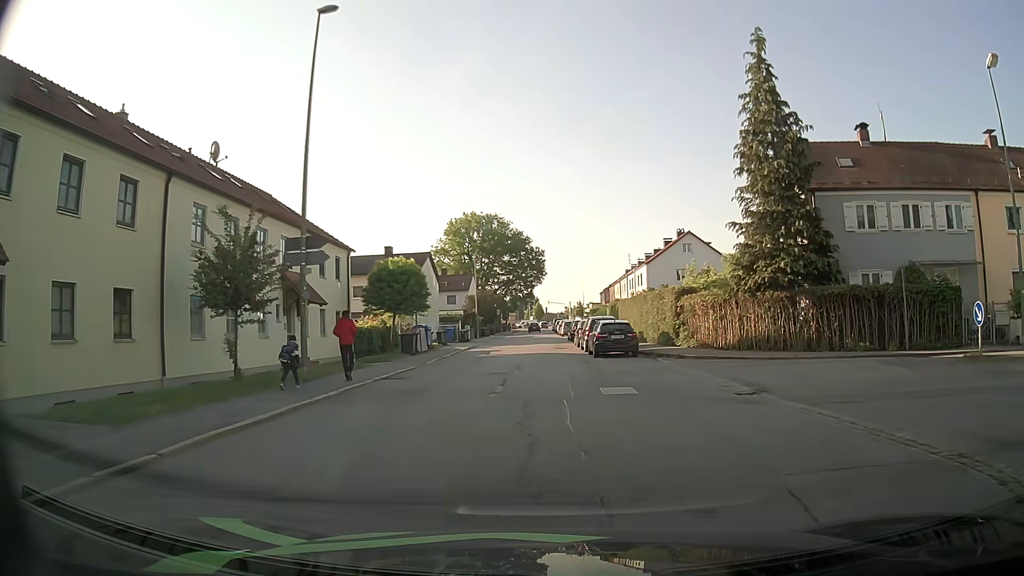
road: residential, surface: asphalt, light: Day
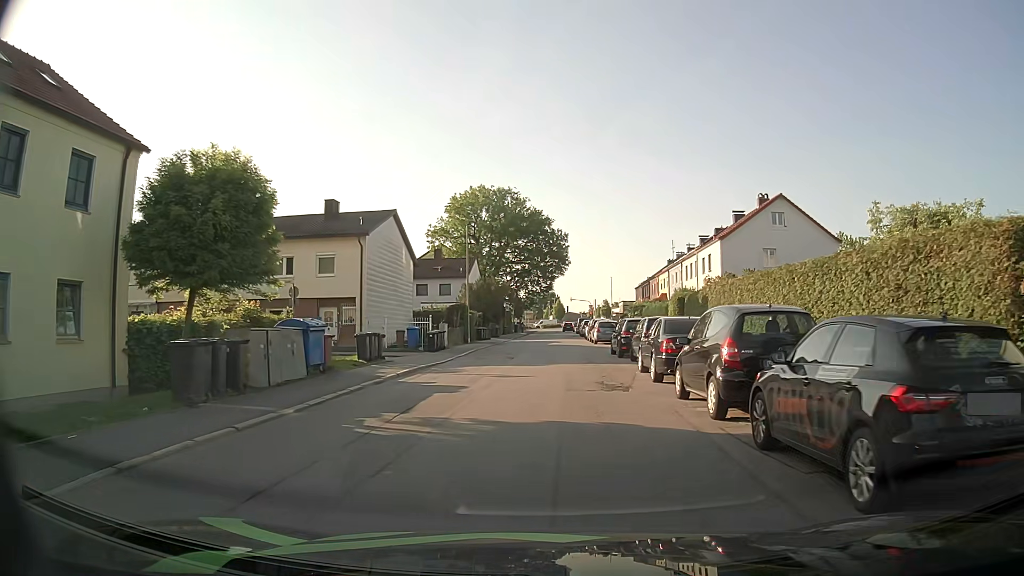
(-0.5, +21.7) m; -1°
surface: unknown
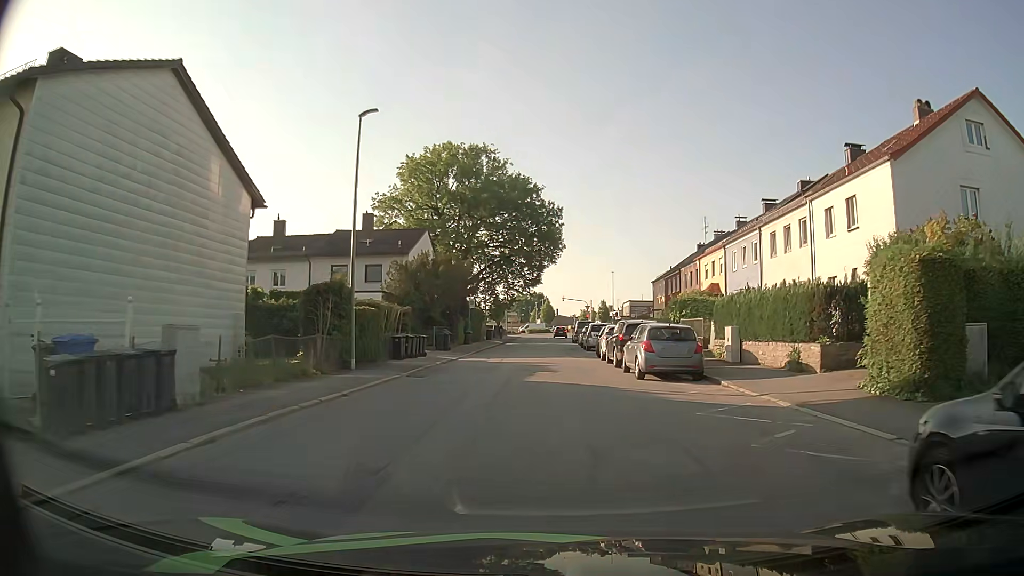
(-0.3, +24.6) m; 0°
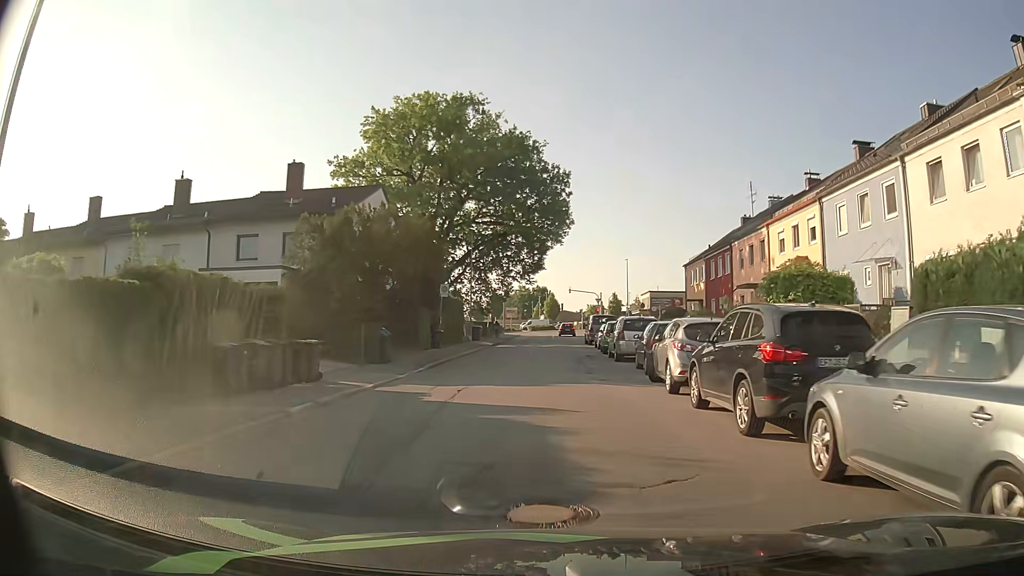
(0.0, +14.7) m; 0°
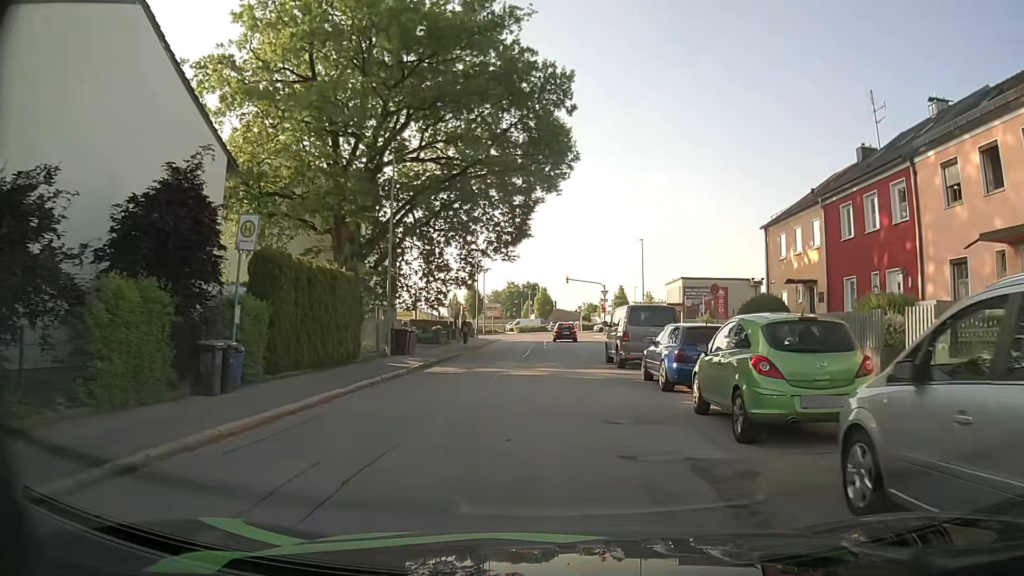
(+0.1, +22.6) m; +1°
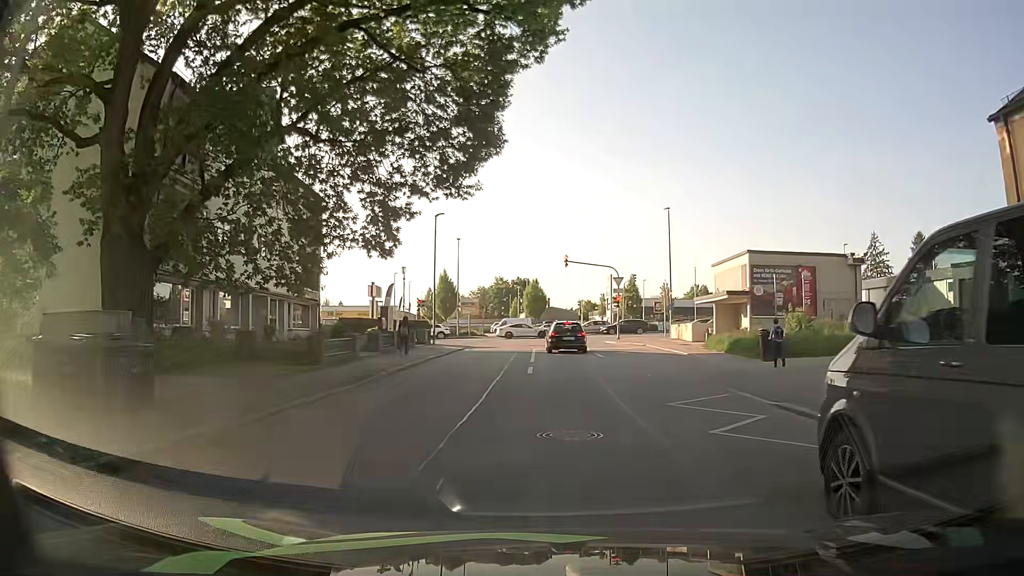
(0.0, +19.6) m; 0°
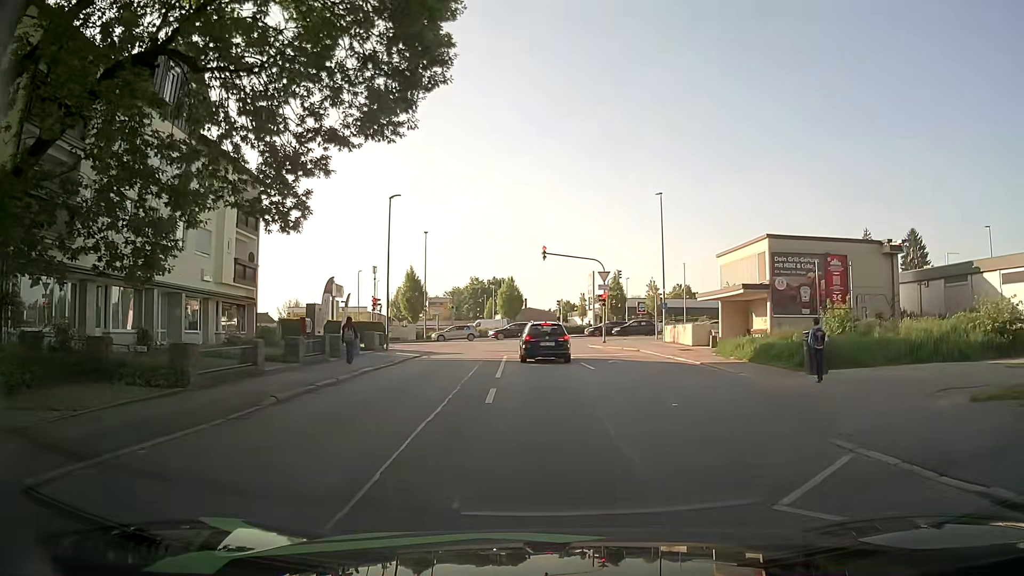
(+0.2, +6.4) m; +3°
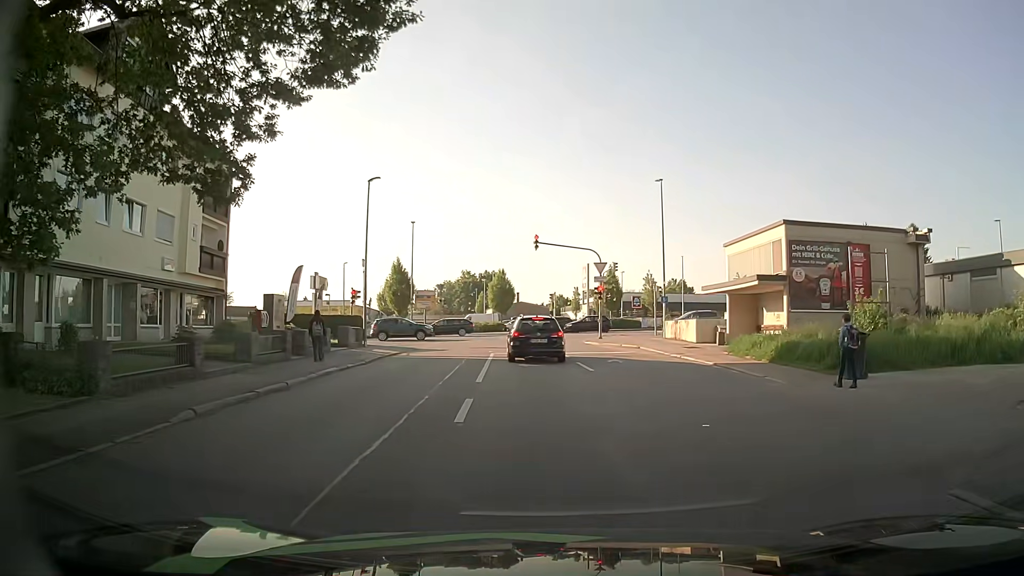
(0.0, +2.9) m; +1°
